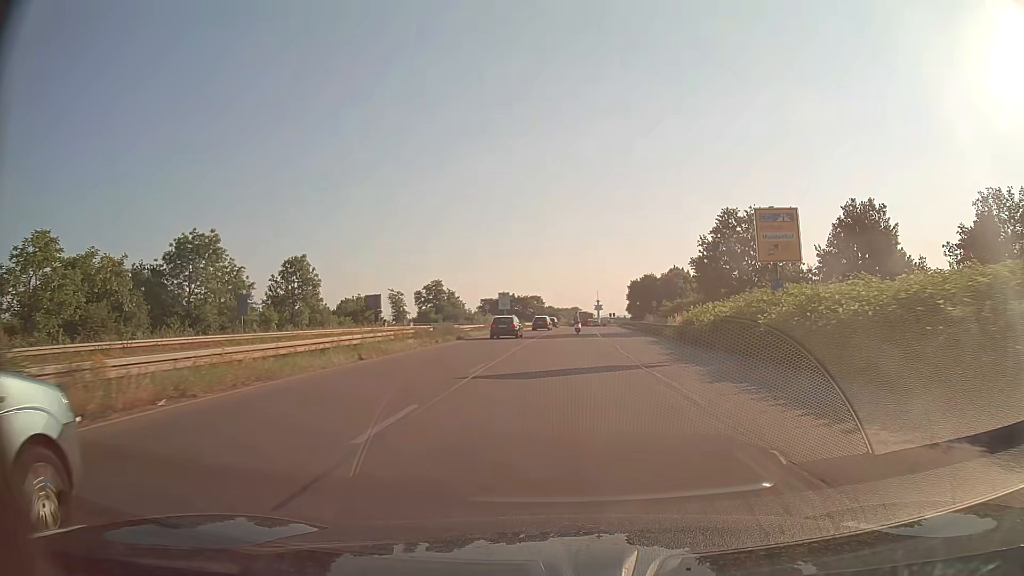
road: trunk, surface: asphalt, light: Day
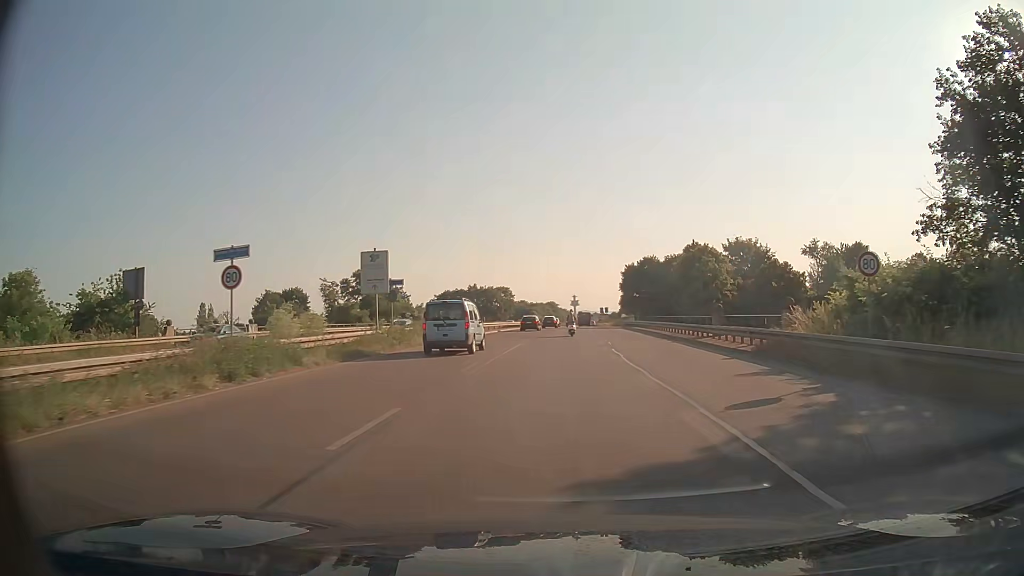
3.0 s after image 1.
(+0.9, +45.0) m; +2°
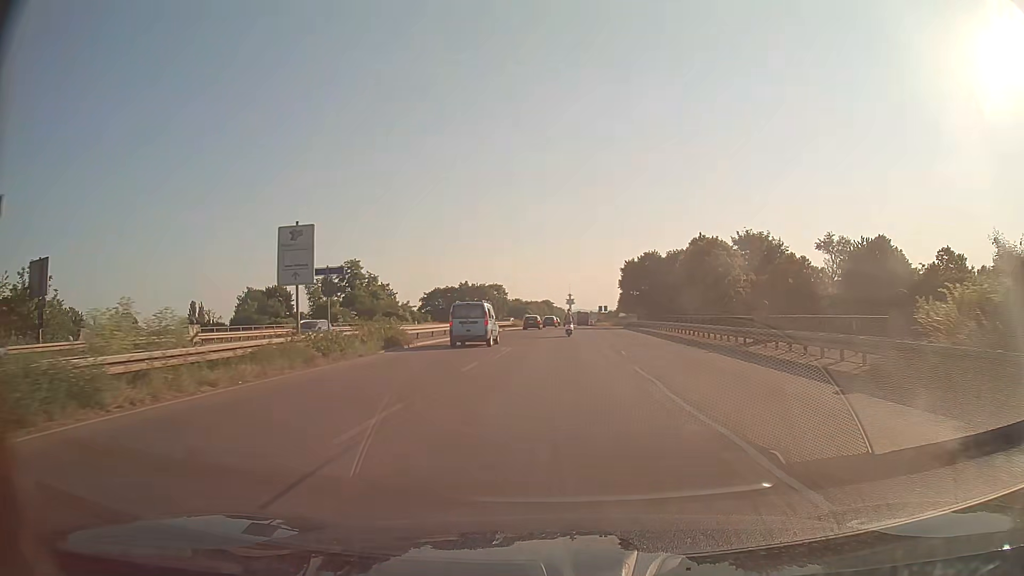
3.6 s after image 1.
(0.0, +8.5) m; 0°
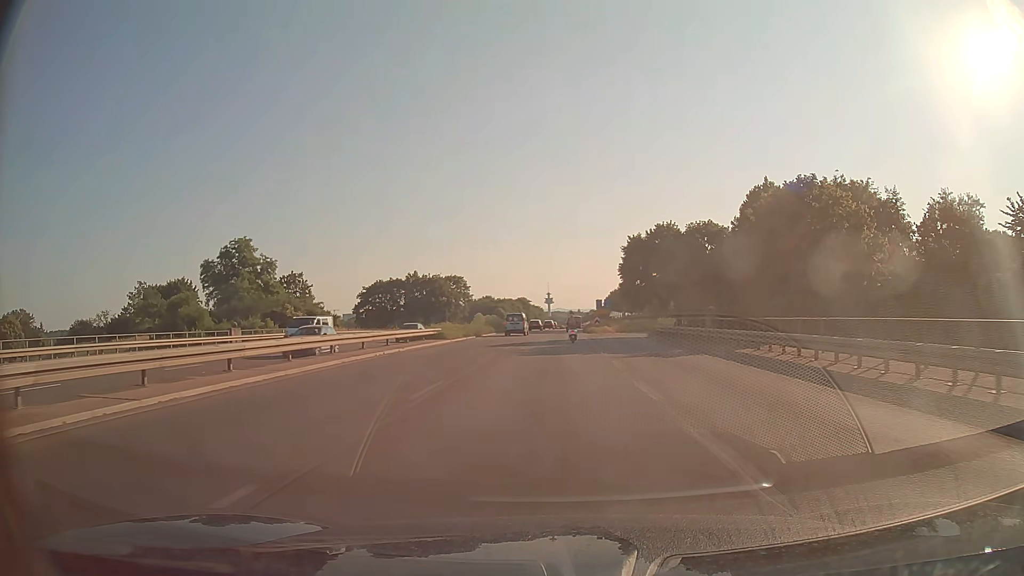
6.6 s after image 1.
(+0.7, +40.4) m; +2°
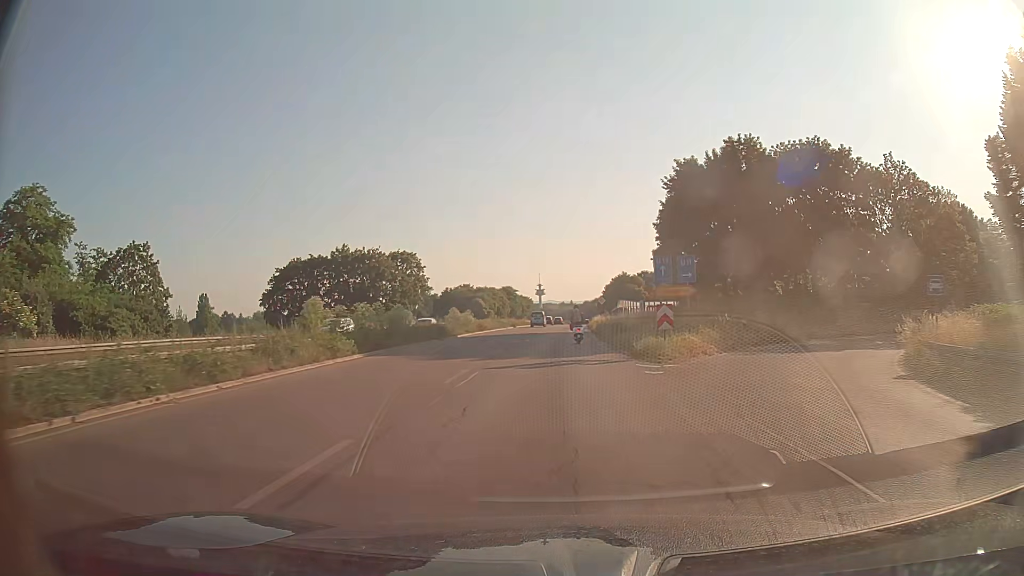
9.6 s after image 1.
(+0.1, +42.9) m; +1°
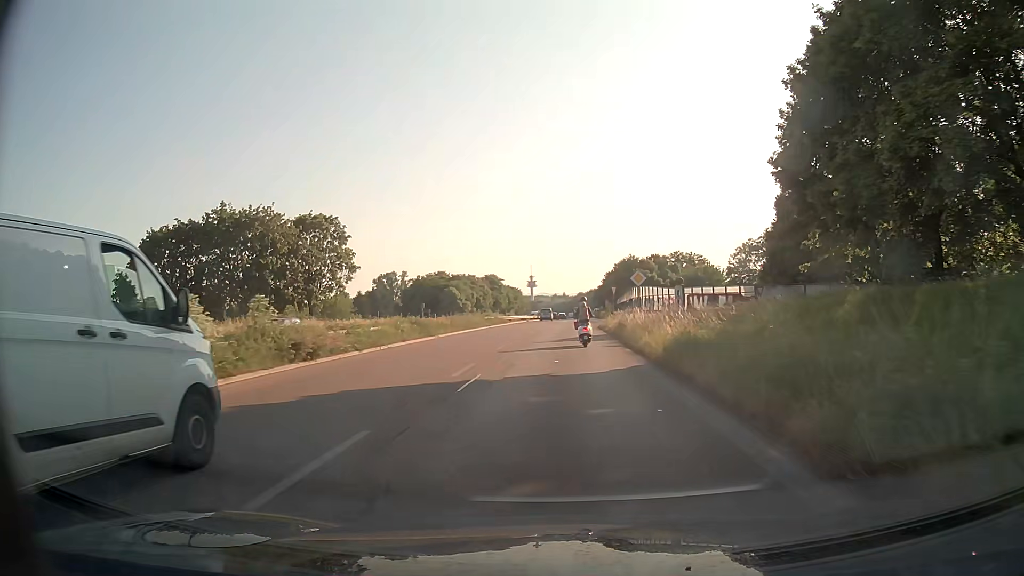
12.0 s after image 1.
(0.0, +35.5) m; +1°
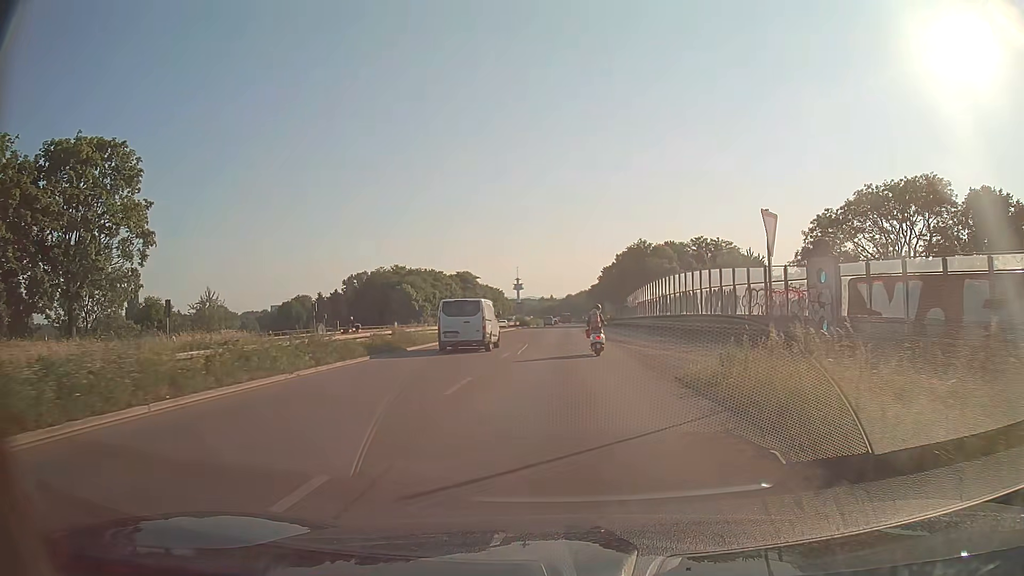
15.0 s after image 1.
(+0.2, +37.1) m; +1°
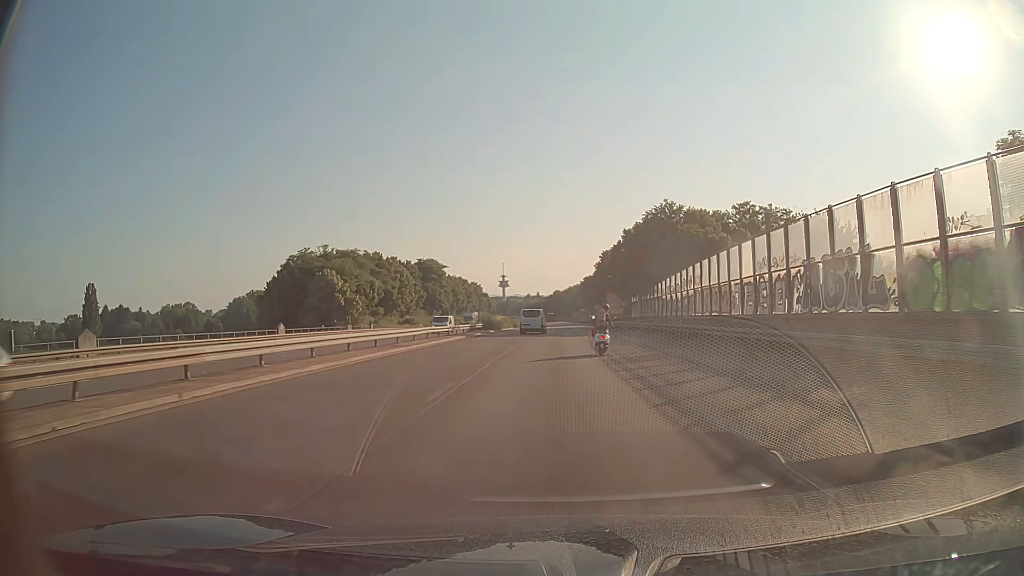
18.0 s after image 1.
(+0.3, +36.8) m; +1°
(0, +10) (0, +20) (0, +30) (0, +40) (0, +50) (0, +60) (0, +70) (0, +80) (0, +90) (0, +100) m
